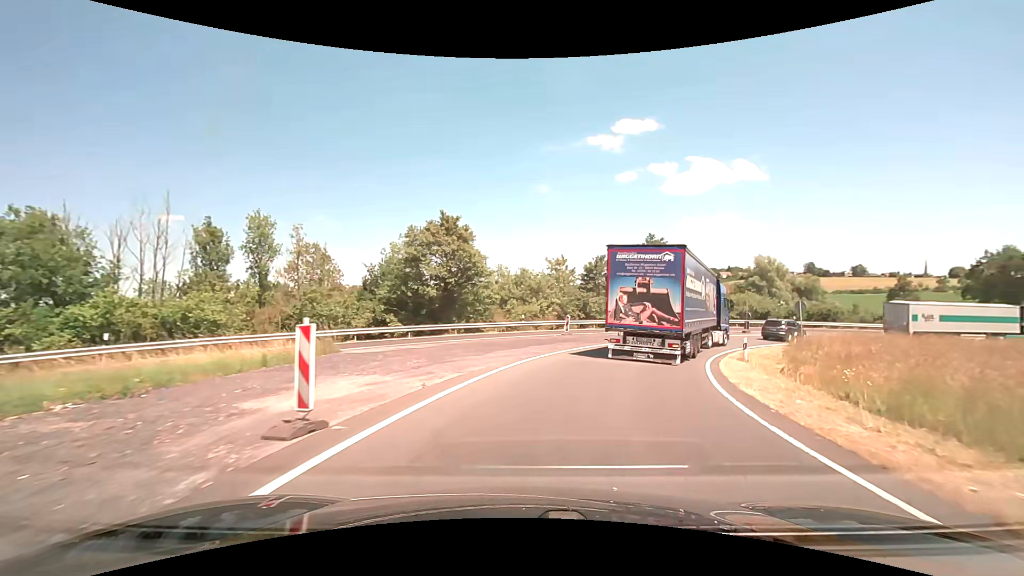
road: trunk_link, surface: asphalt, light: Day
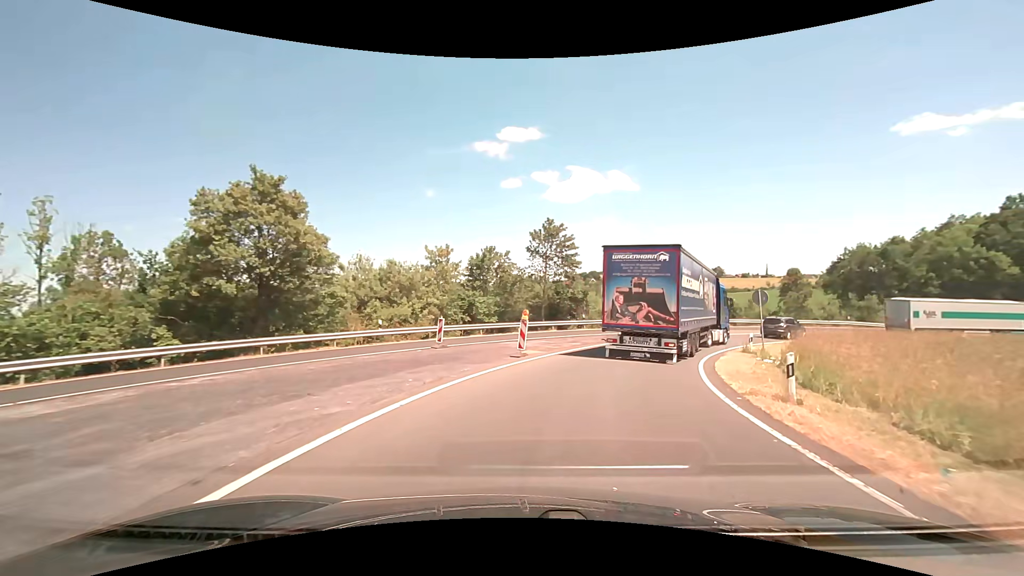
(+1.3, +11.8) m; +13°
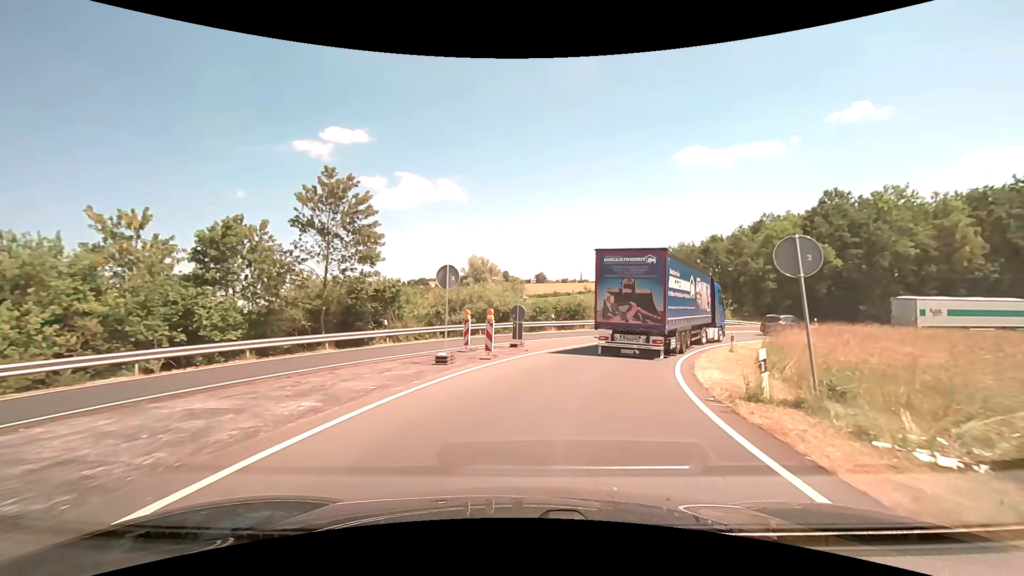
(+2.8, +16.9) m; +19°
(+1, +10) (+3, +20) (+8, +29) (+14, +37) (+21, +43) (+29, +49) (+39, +52) (+49, +54) (+59, +54) (+69, +54) m
